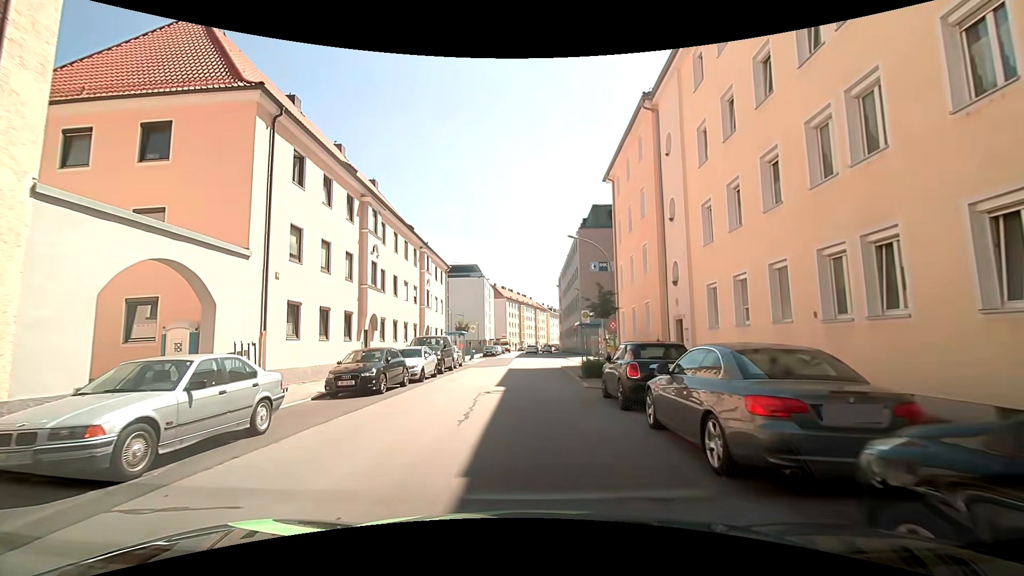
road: tertiary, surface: asphalt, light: Day
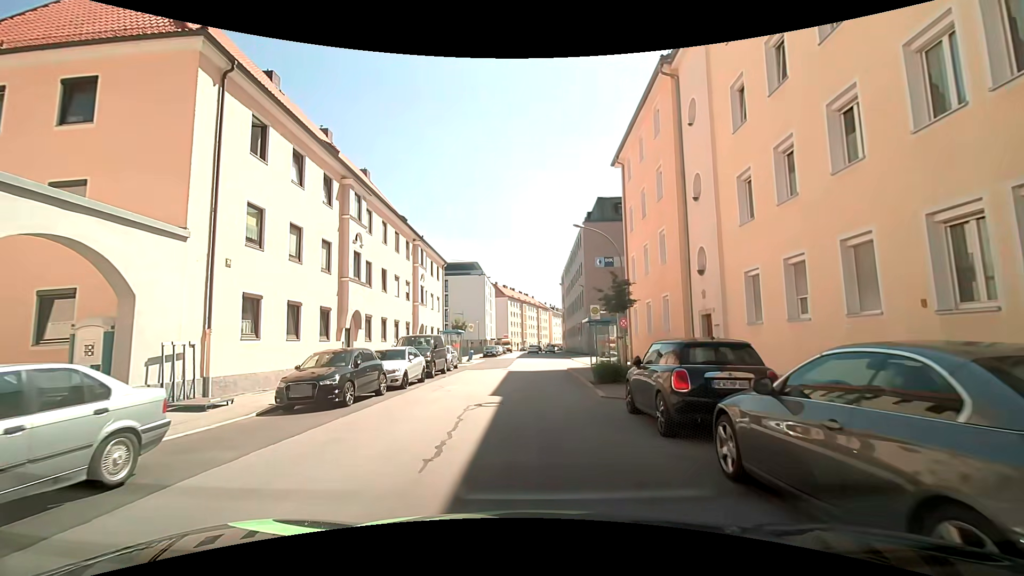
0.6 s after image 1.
(0.0, +3.1) m; -2°
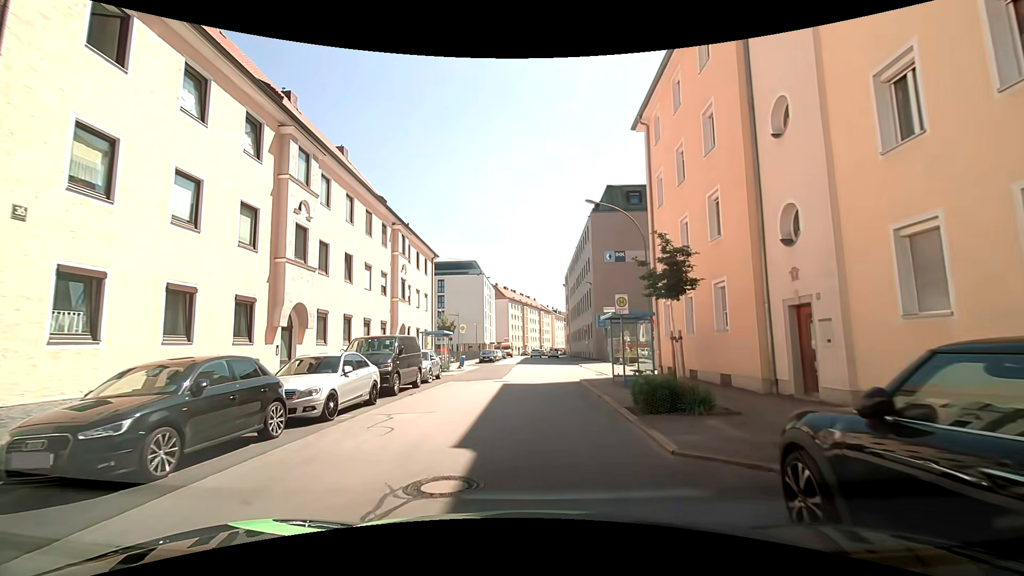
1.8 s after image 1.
(+0.2, +6.3) m; +1°
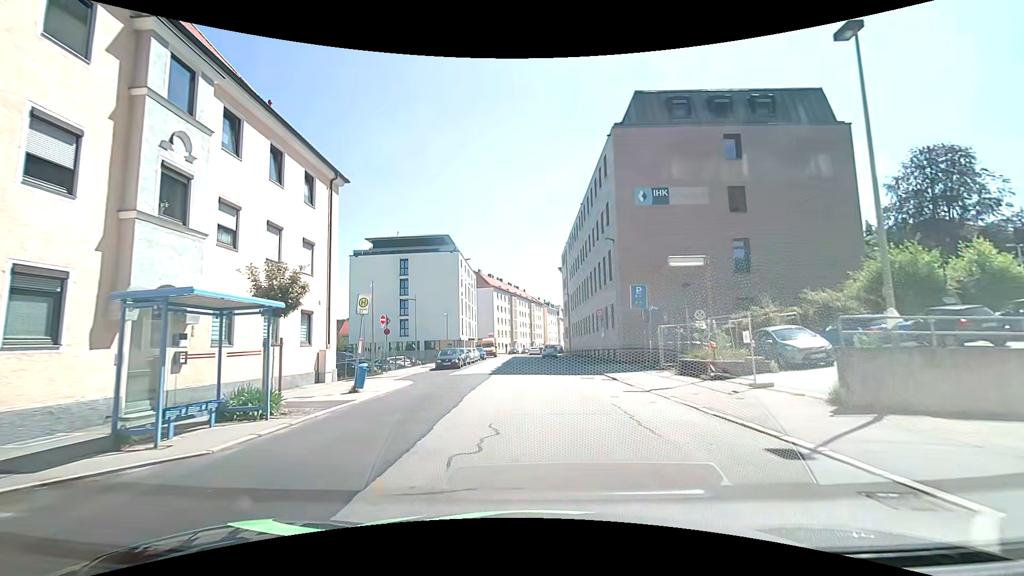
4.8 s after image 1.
(+0.4, +20.4) m; +2°
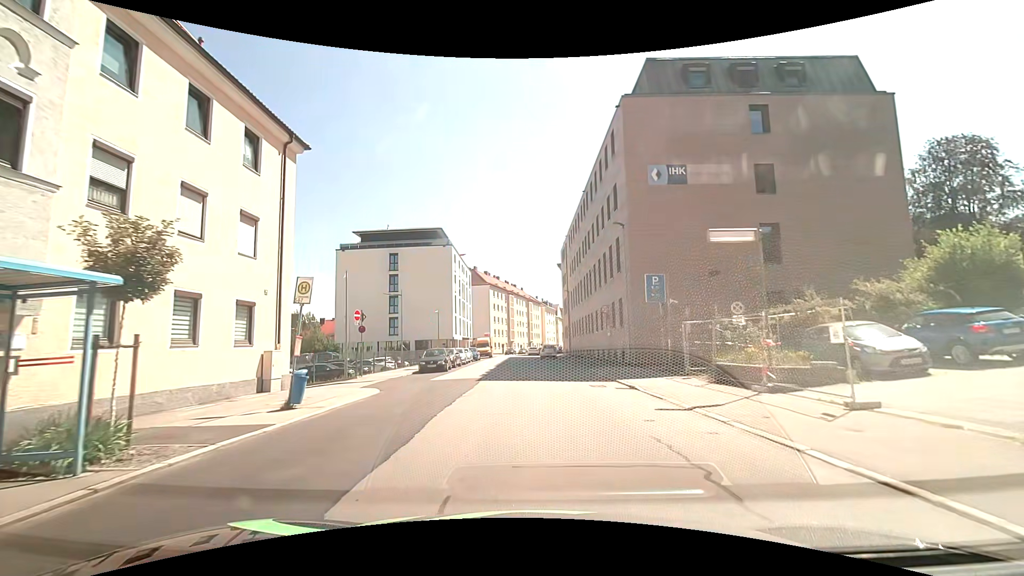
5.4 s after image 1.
(0.0, +4.3) m; 0°
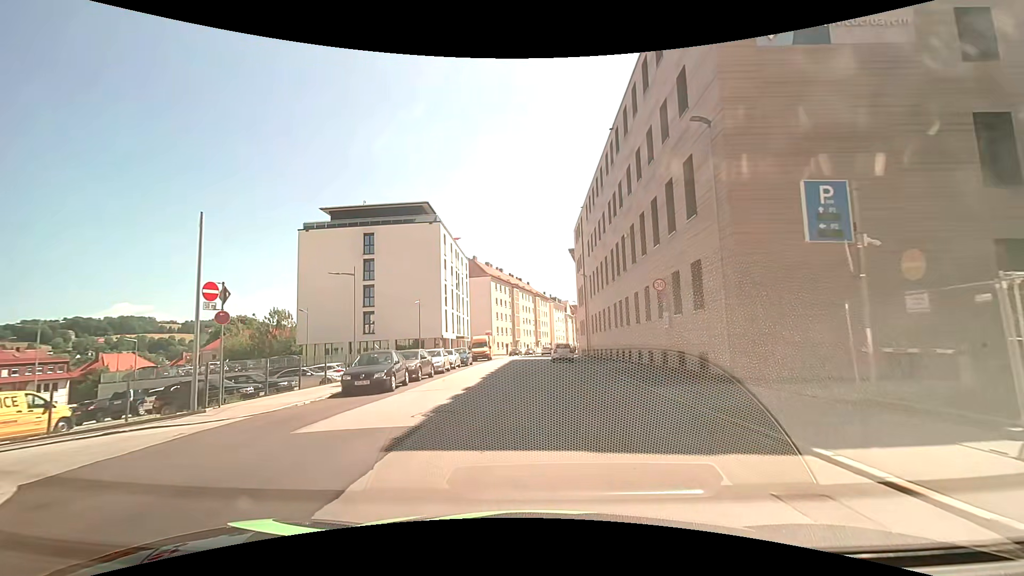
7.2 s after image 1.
(-0.1, +13.3) m; -1°
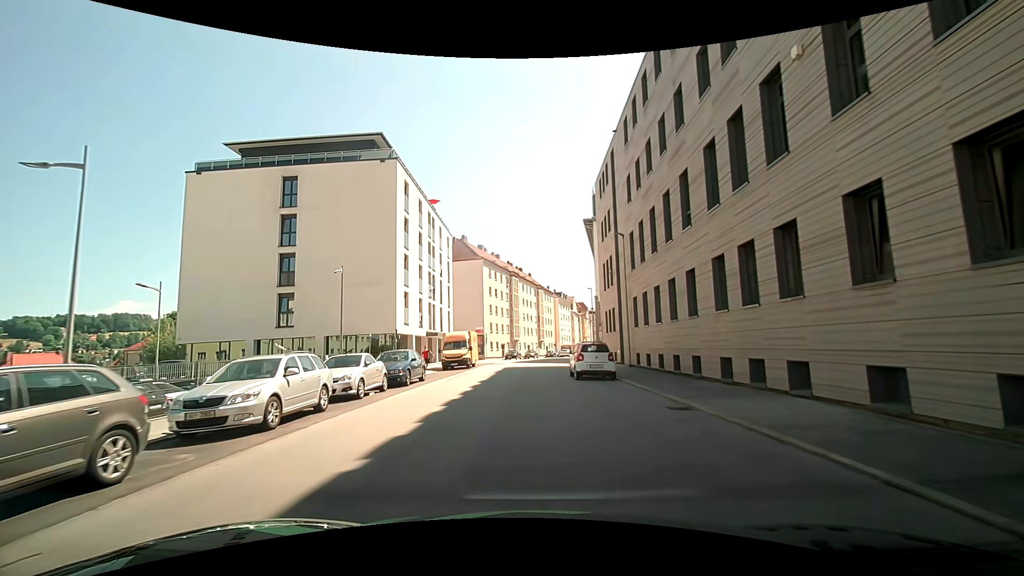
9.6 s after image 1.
(-0.1, +19.0) m; -1°
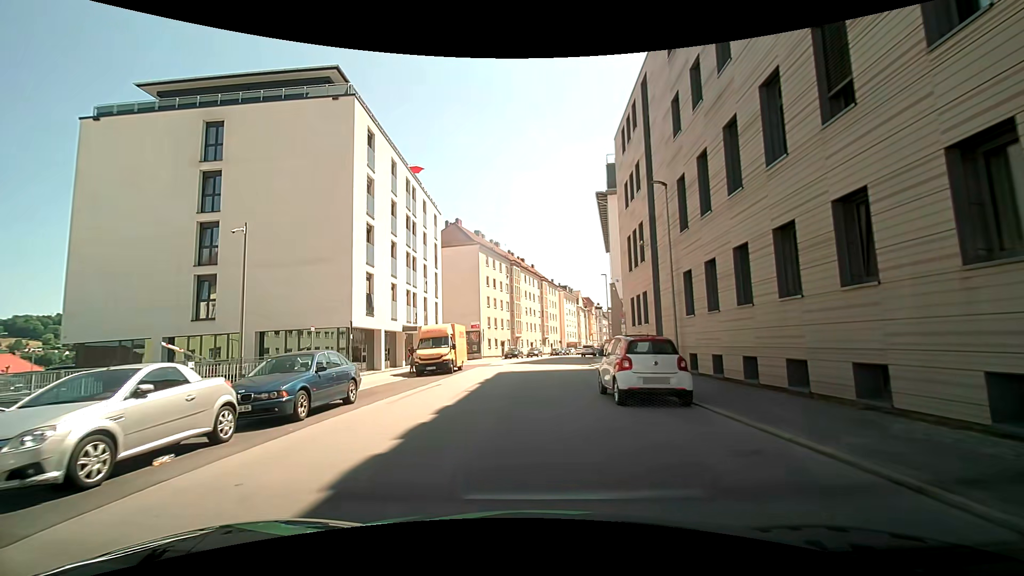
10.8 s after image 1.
(0.0, +9.2) m; 0°
(0, +10) (0, +20) (0, +30) (+1, +40) (+1, +50) (+2, +60) (+3, +70) (+5, +80) (+7, +89) (+9, +99) m
